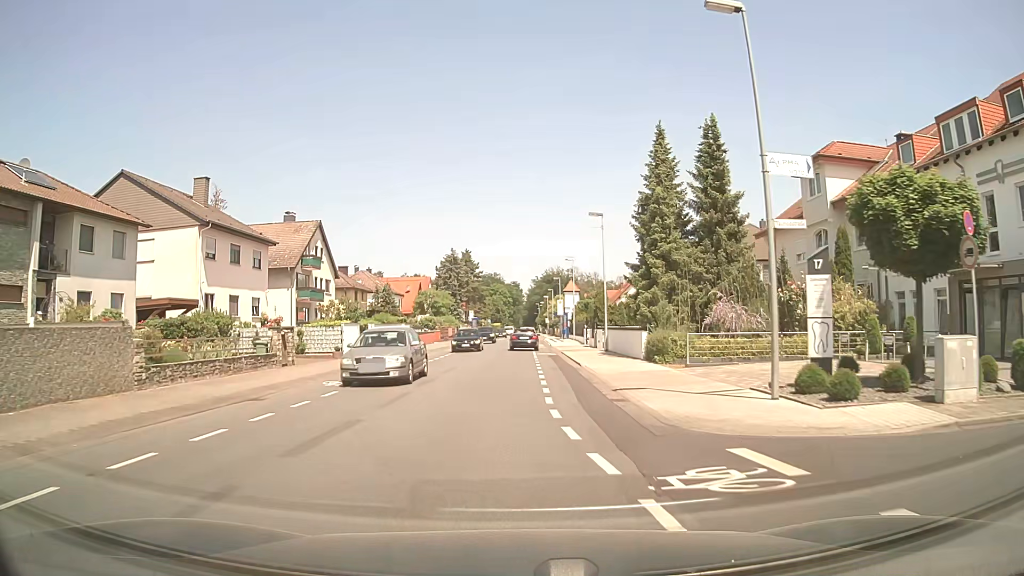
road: secondary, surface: asphalt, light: Day
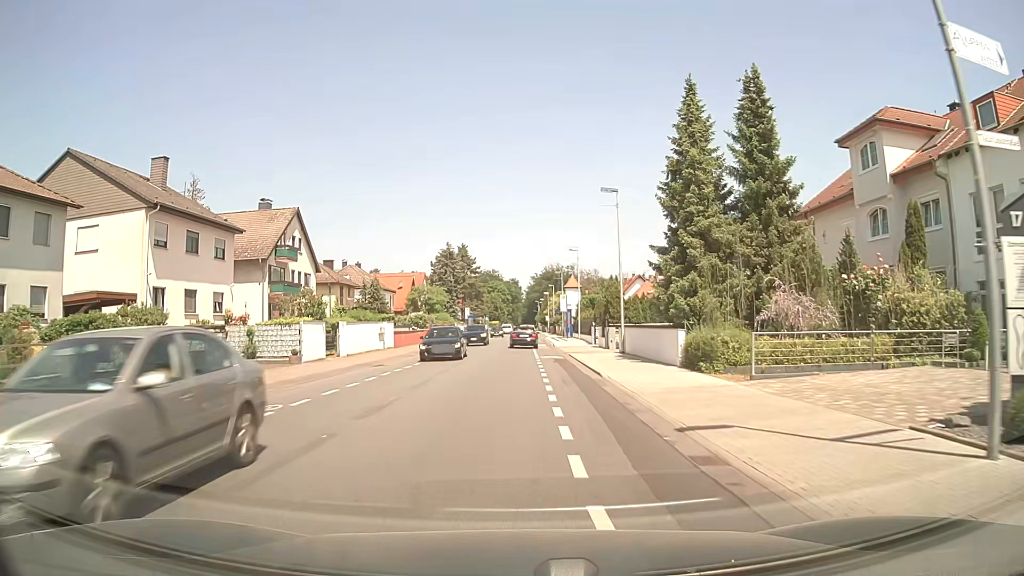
(0.0, +6.2) m; +1°
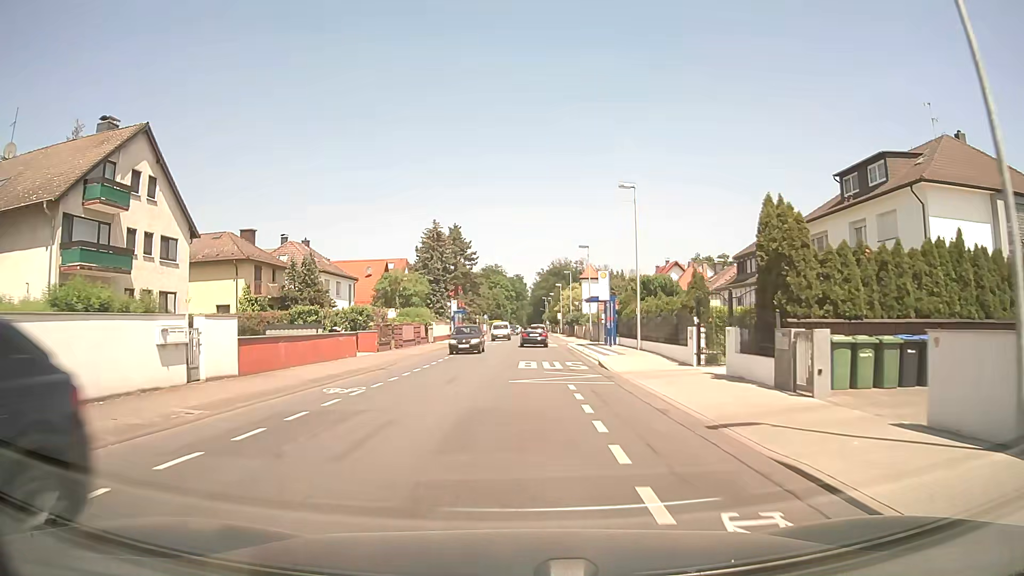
(-0.4, +25.7) m; -2°
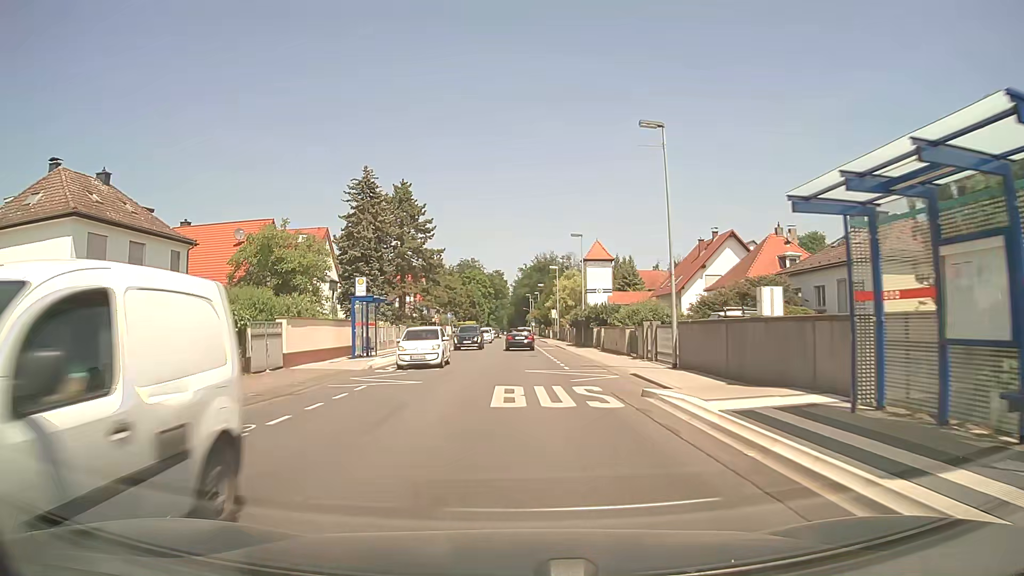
(+0.8, +34.2) m; +2°
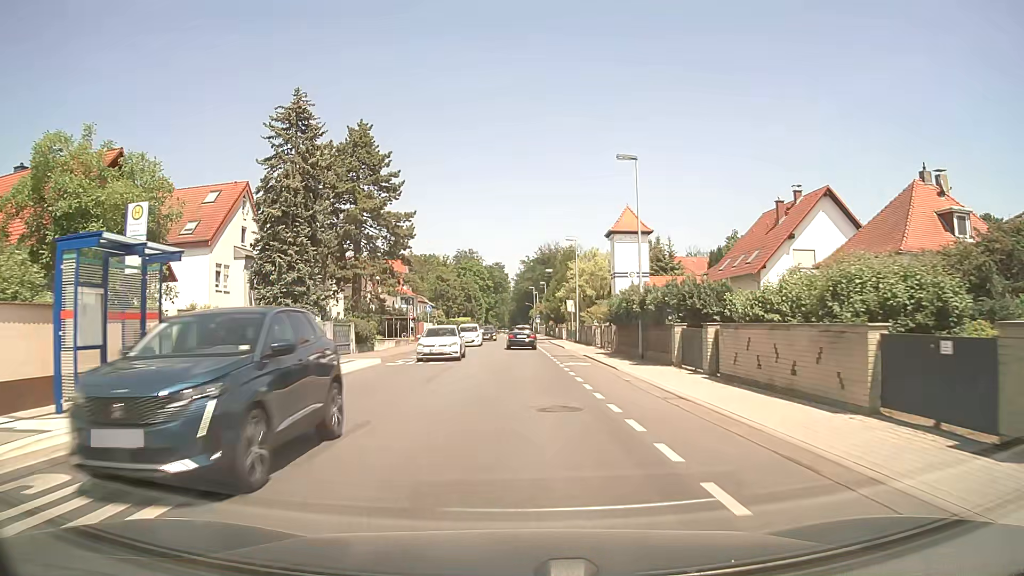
(+0.1, +21.3) m; 0°
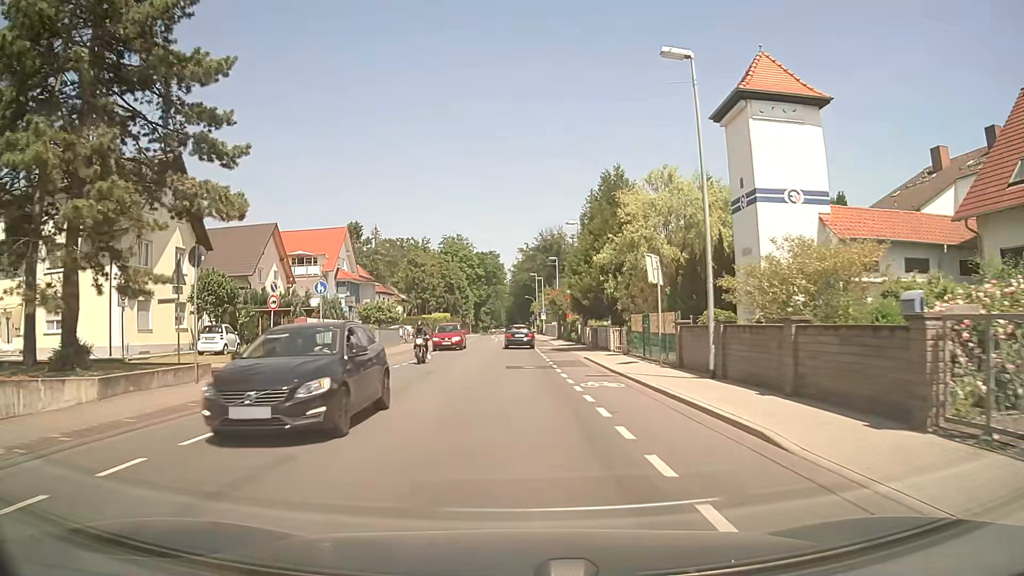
(+0.1, +34.7) m; +1°
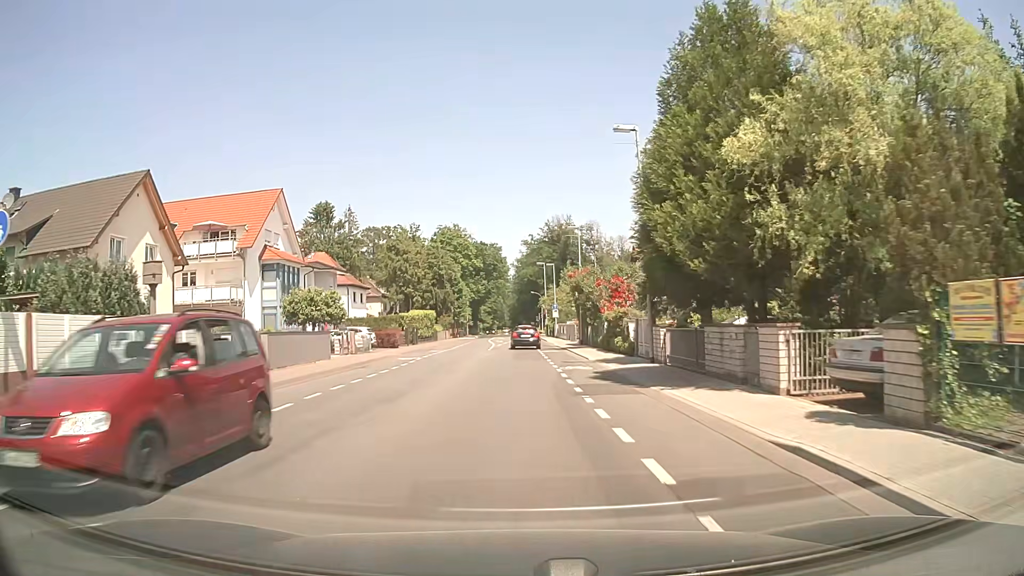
(-0.2, +20.4) m; -1°
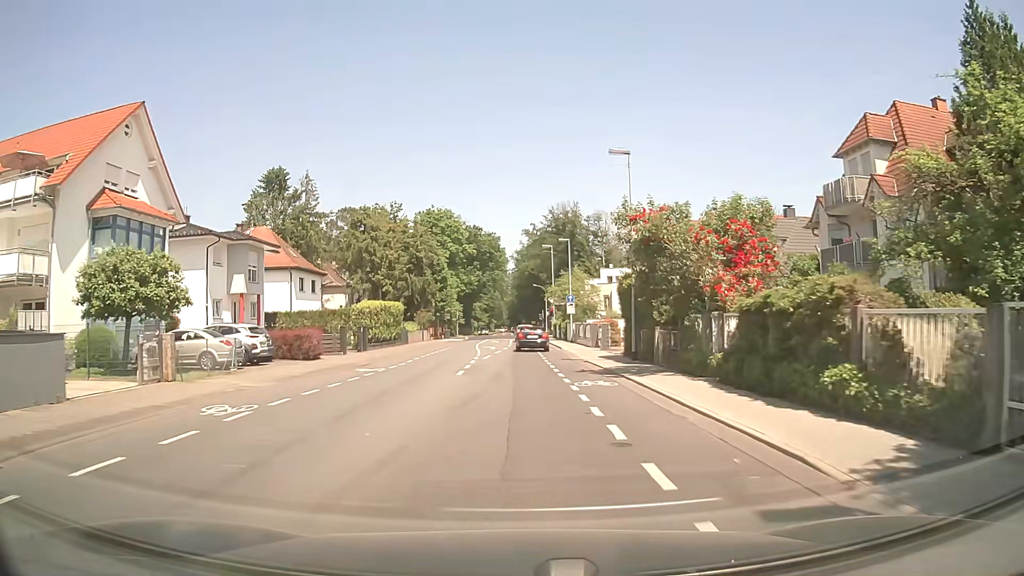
(-0.1, +20.2) m; 0°
(0, +10) (0, +20) (0, +30) (+1, +40) (+1, +50) (+1, +60) (0, +70) (0, +80) (0, +90) (+1, +100) m
